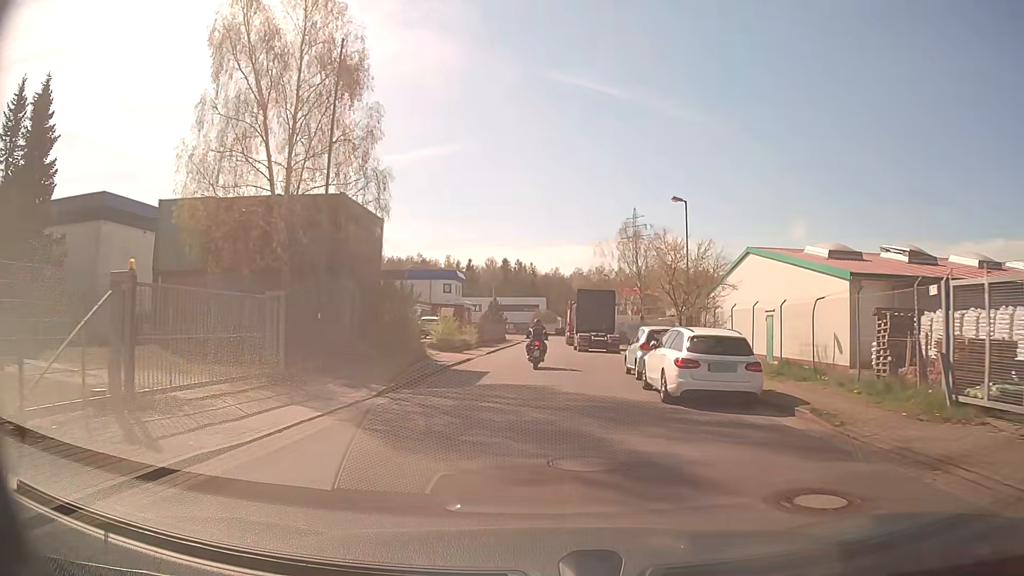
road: residential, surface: asphalt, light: Day
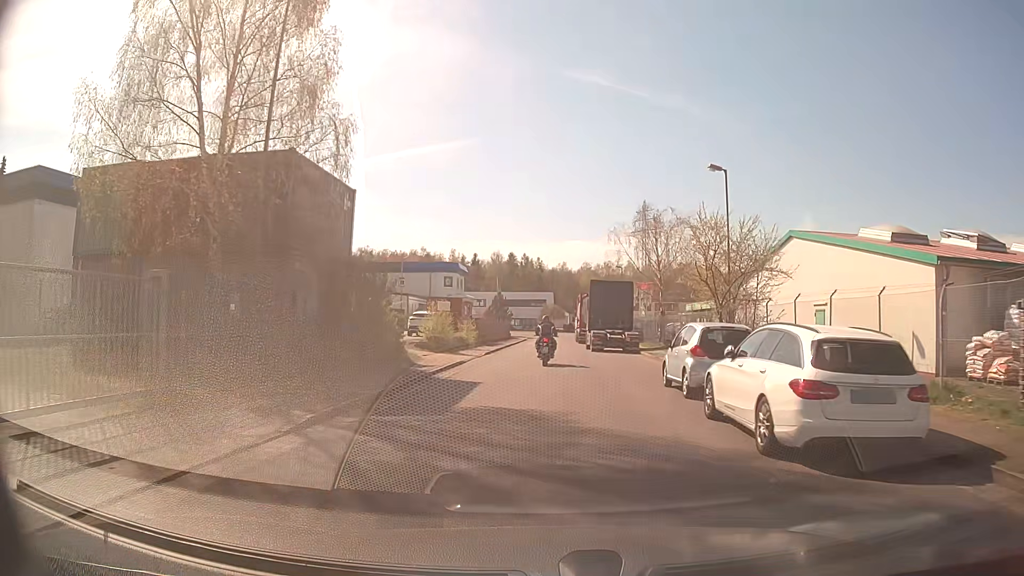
(0.0, +5.3) m; -1°
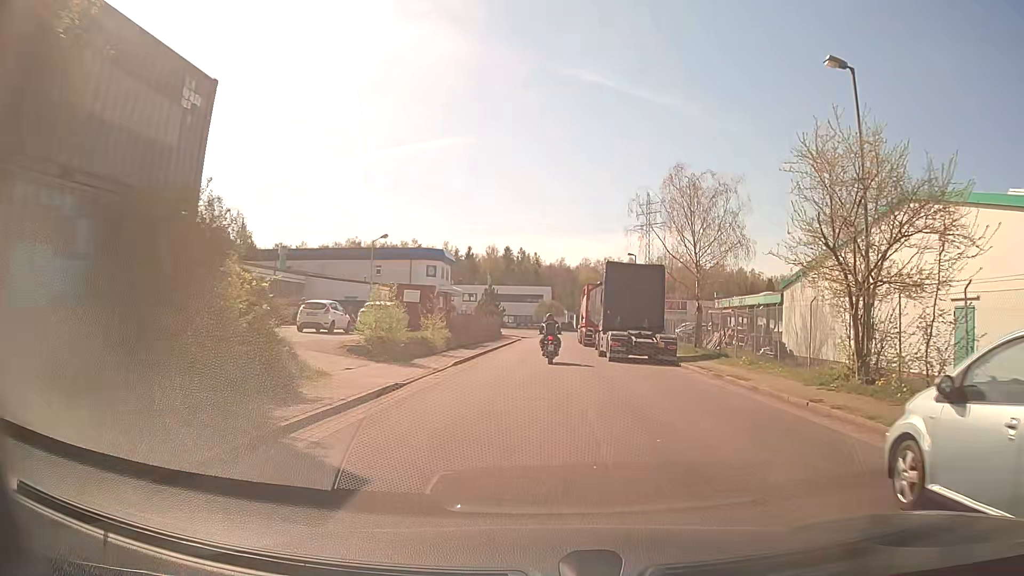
(0.0, +10.6) m; 0°
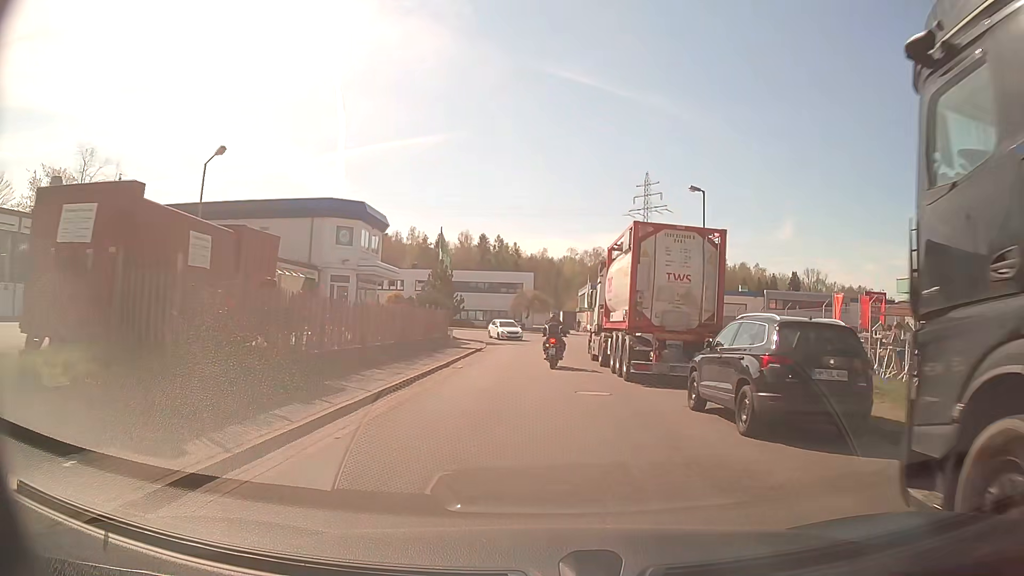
(+0.1, +26.3) m; +2°
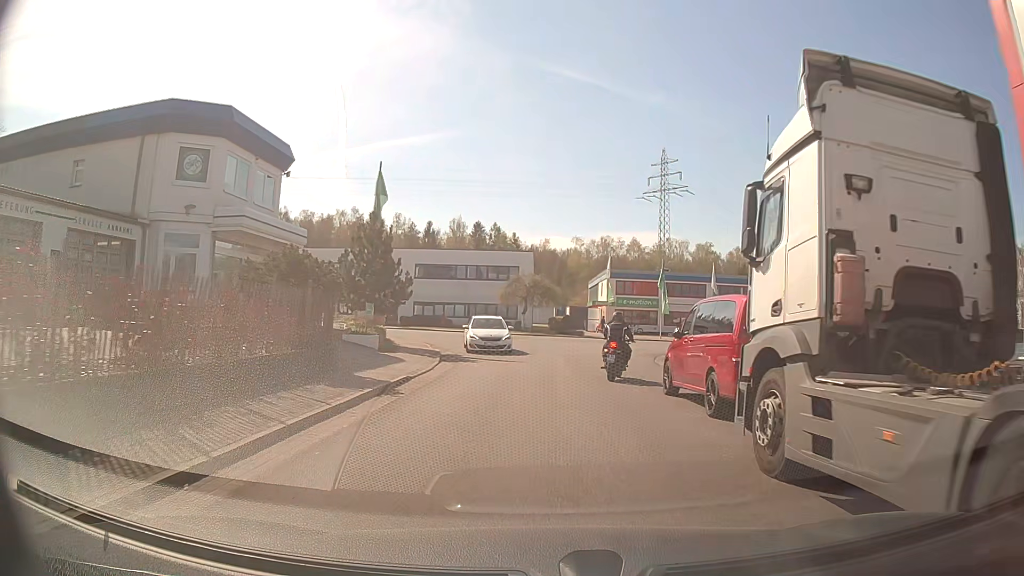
(-0.1, +20.3) m; 0°
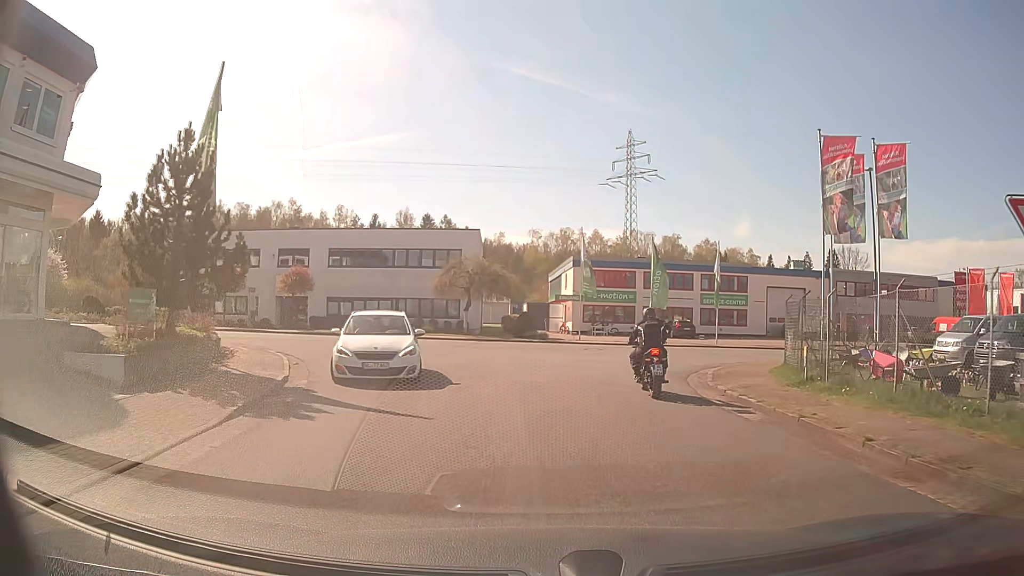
(+0.4, +12.9) m; +4°
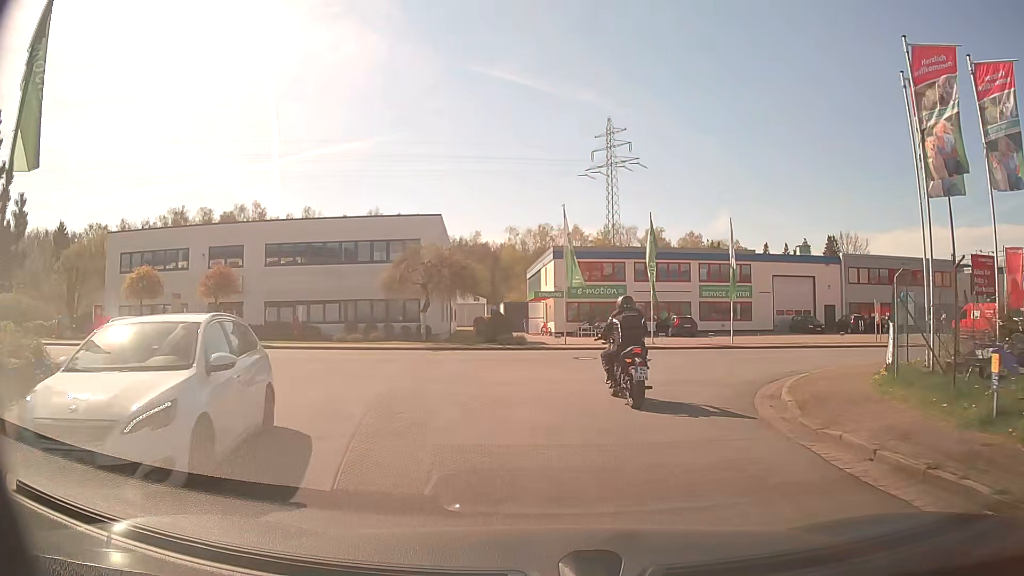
(+0.2, +7.1) m; +2°
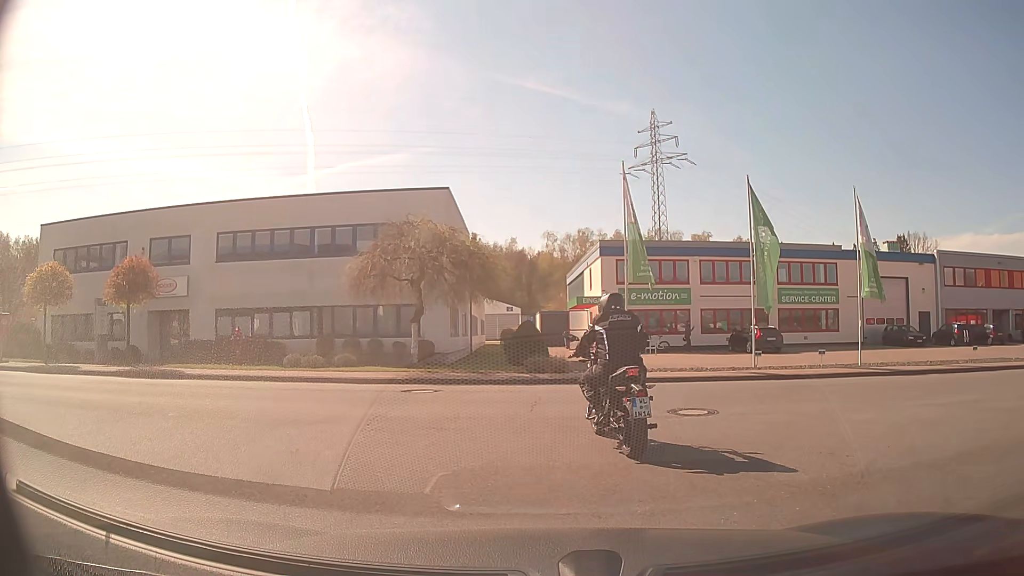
(-0.3, +9.7) m; -2°
(-2, +10) (-10, +15) (-20, +15) (-30, +15) (-40, +14) (-50, +13) (-60, +11) (-70, +9) (-79, +6) (-88, +2) m
